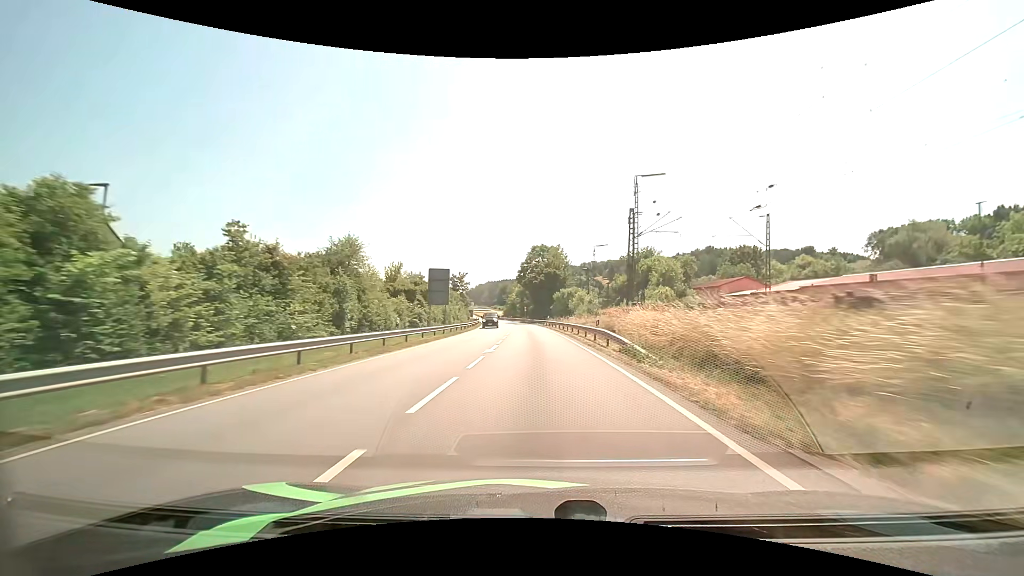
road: primary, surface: asphalt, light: Day
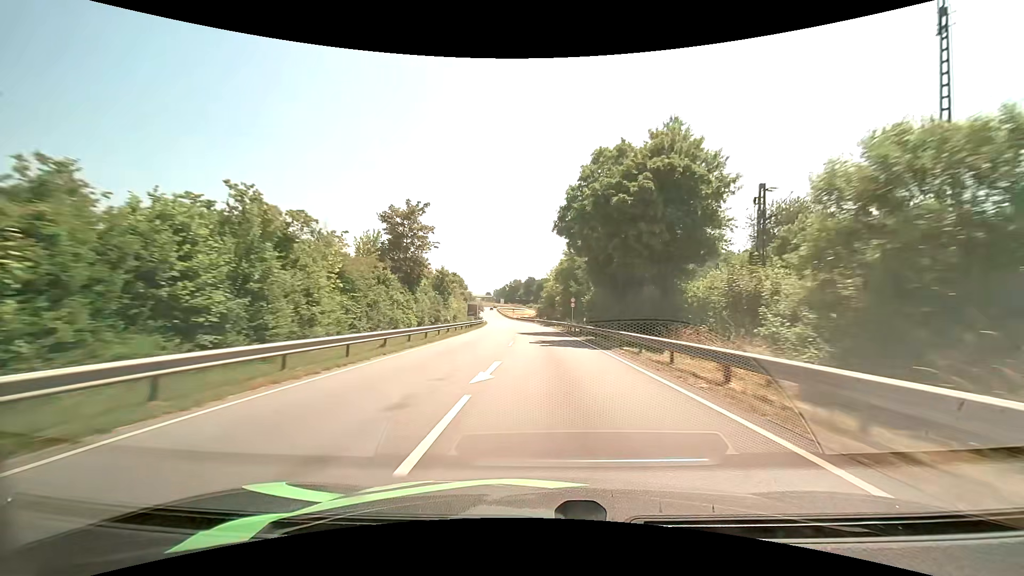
(-2.2, +62.9) m; -5°
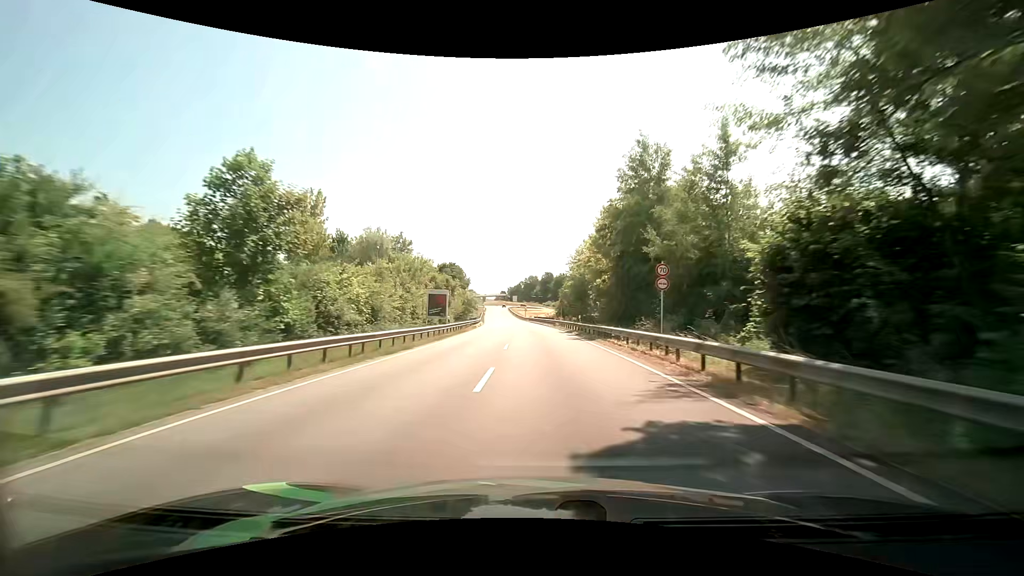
(-0.5, +38.2) m; -2°
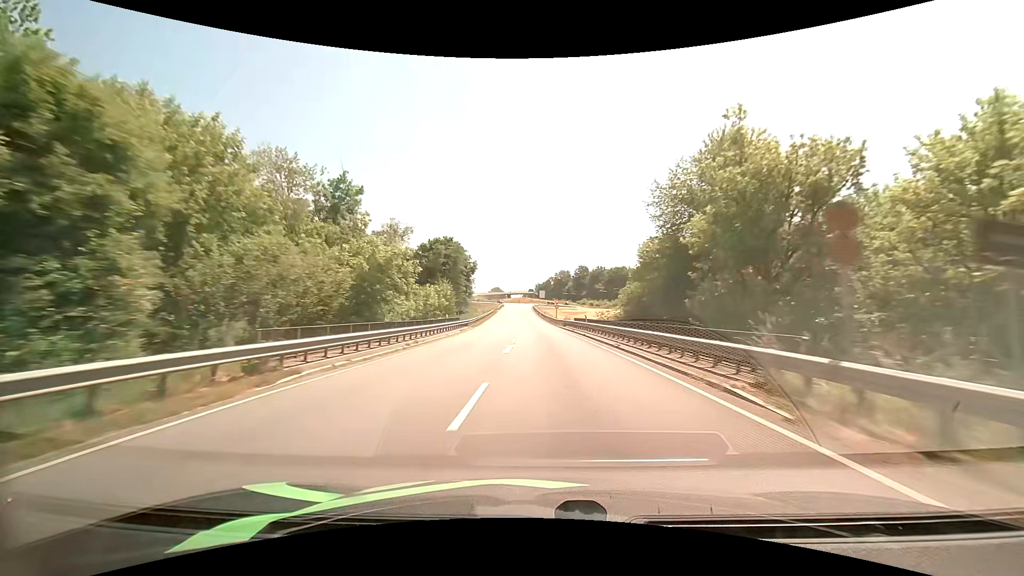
(-1.7, +50.0) m; -4°
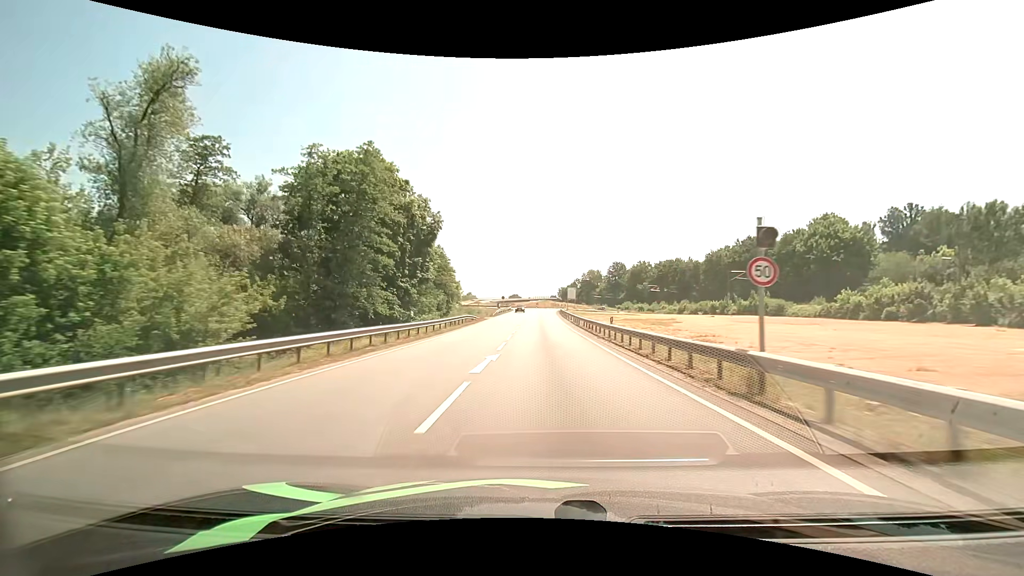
(-1.4, +60.7) m; -2°
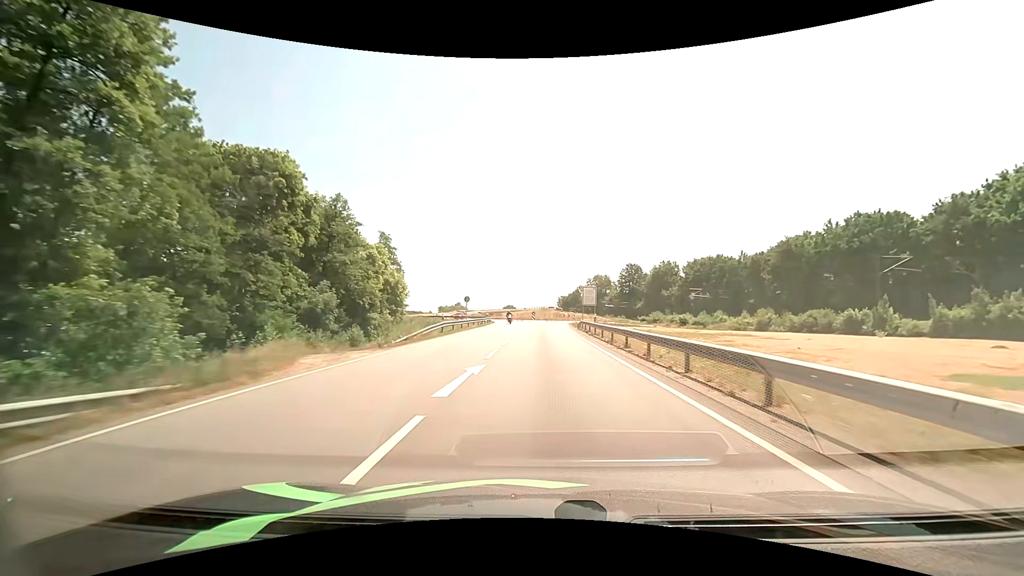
(-0.5, +45.2) m; -1°
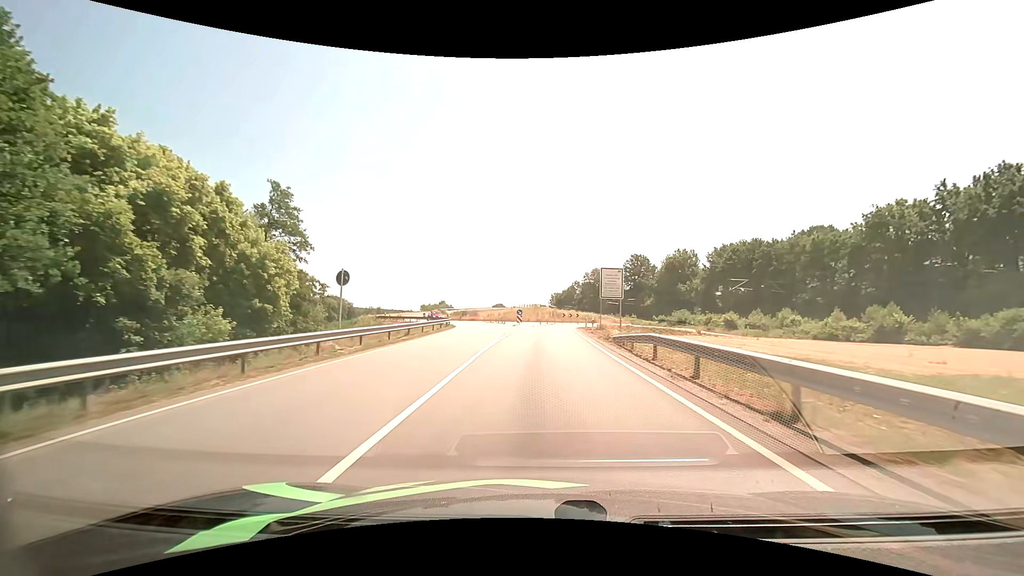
(+0.3, +28.8) m; +1°
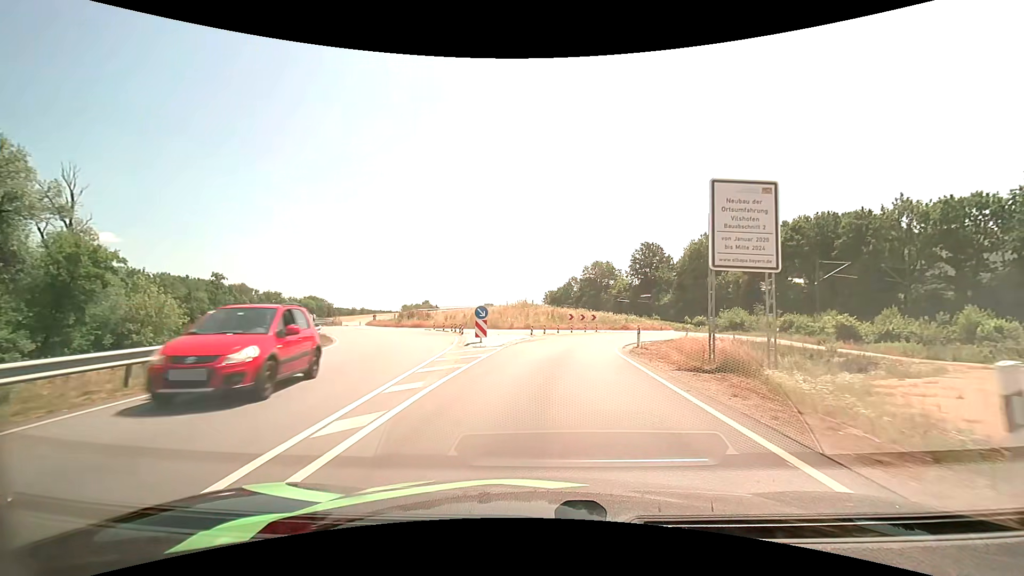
(+0.3, +29.1) m; +1°
(0, +10) (+1, +20) (+4, +30) (+9, +38) (+14, +47) (+17, +56) (+17, +66) (+14, +76) (+11, +85) (+9, +95) m
